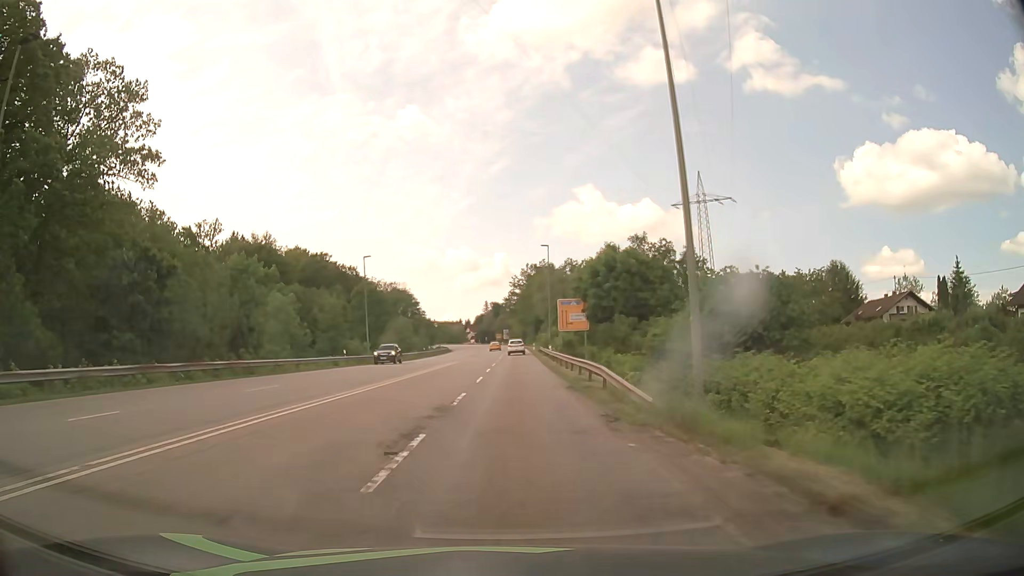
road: secondary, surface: asphalt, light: Day
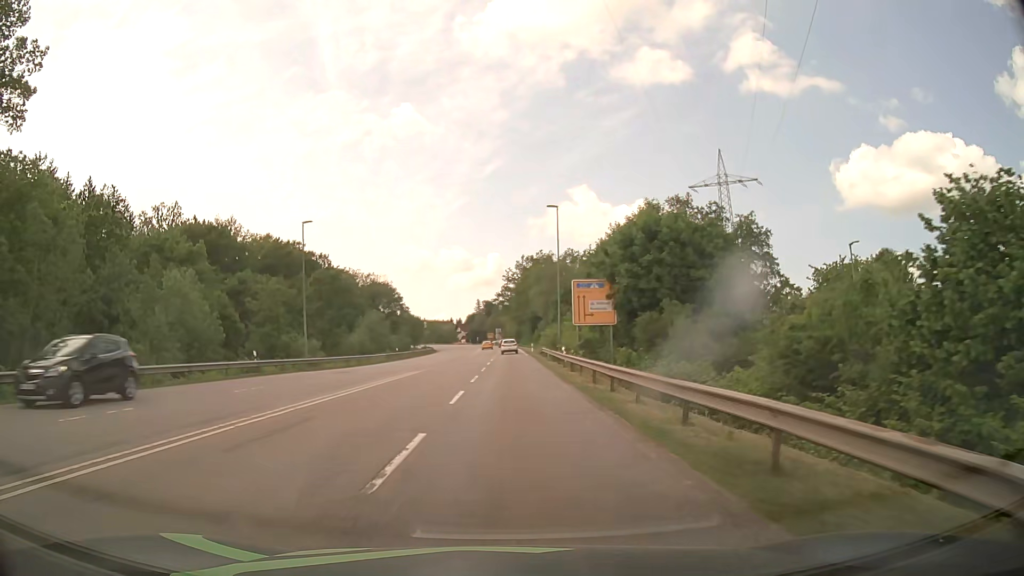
(+0.2, +18.1) m; +1°
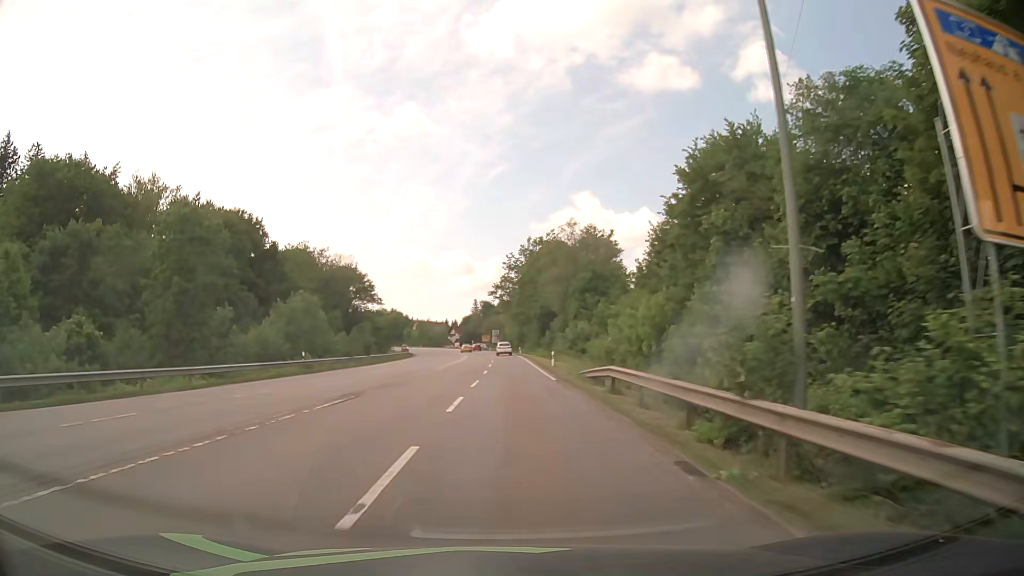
(-0.1, +36.4) m; 0°
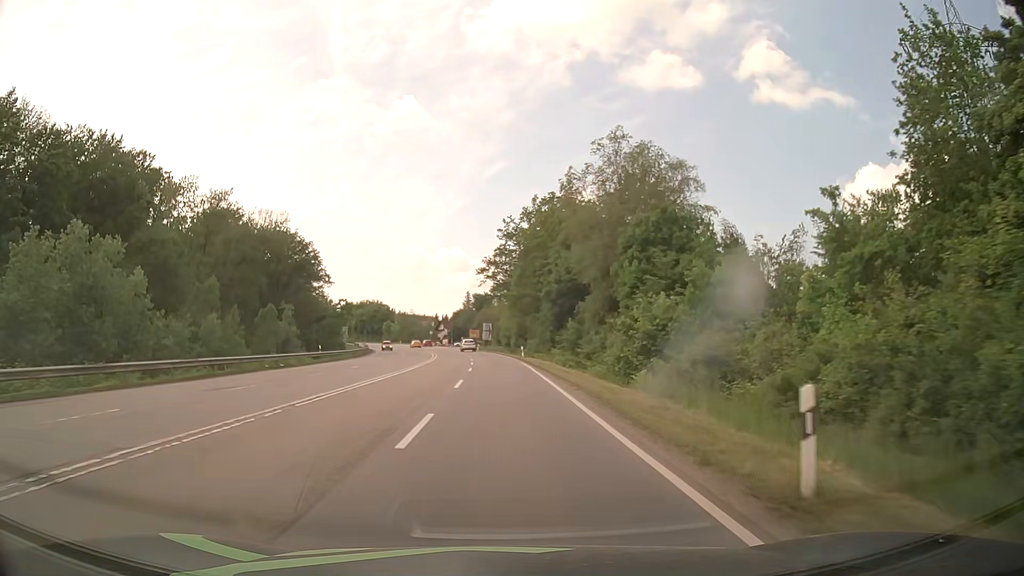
(+0.2, +36.5) m; 0°
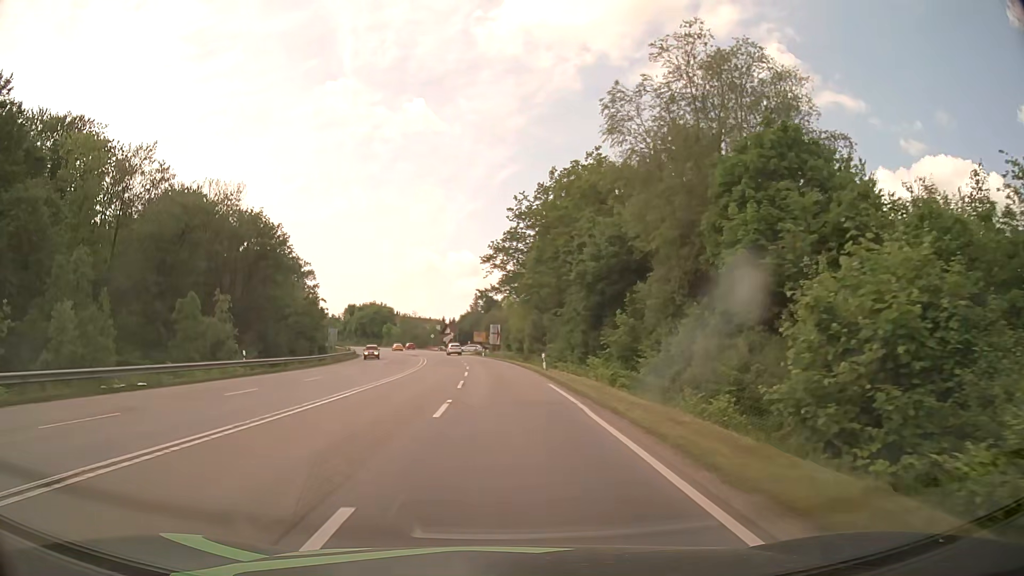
(-0.1, +18.3) m; -1°
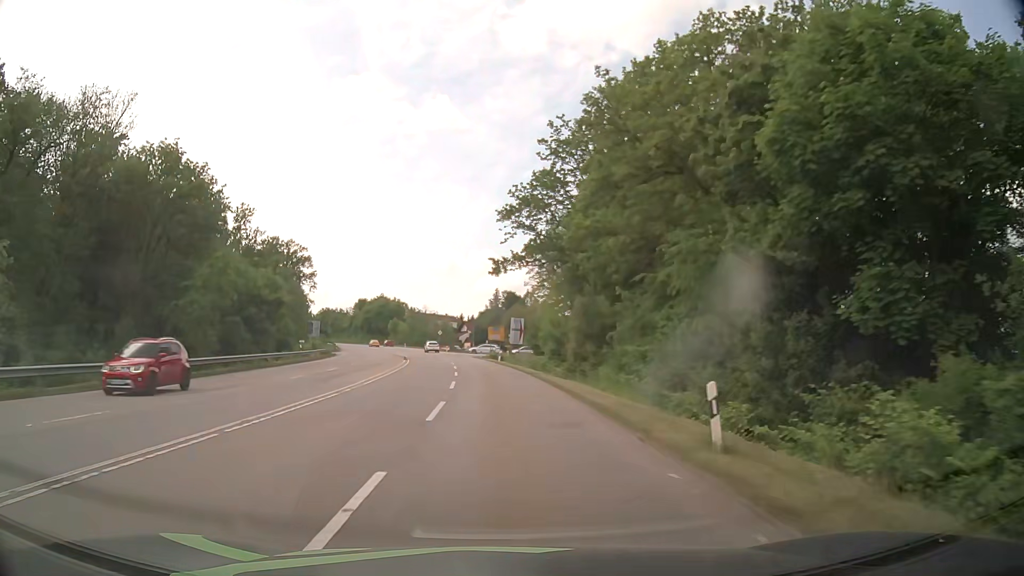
(-0.3, +27.3) m; -2°
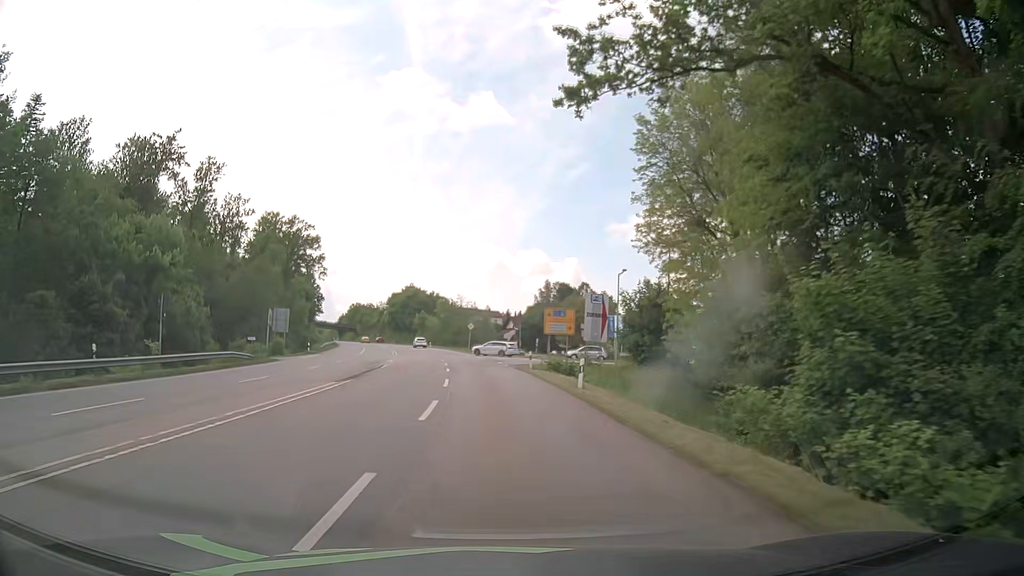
(-1.2, +36.5) m; -4°
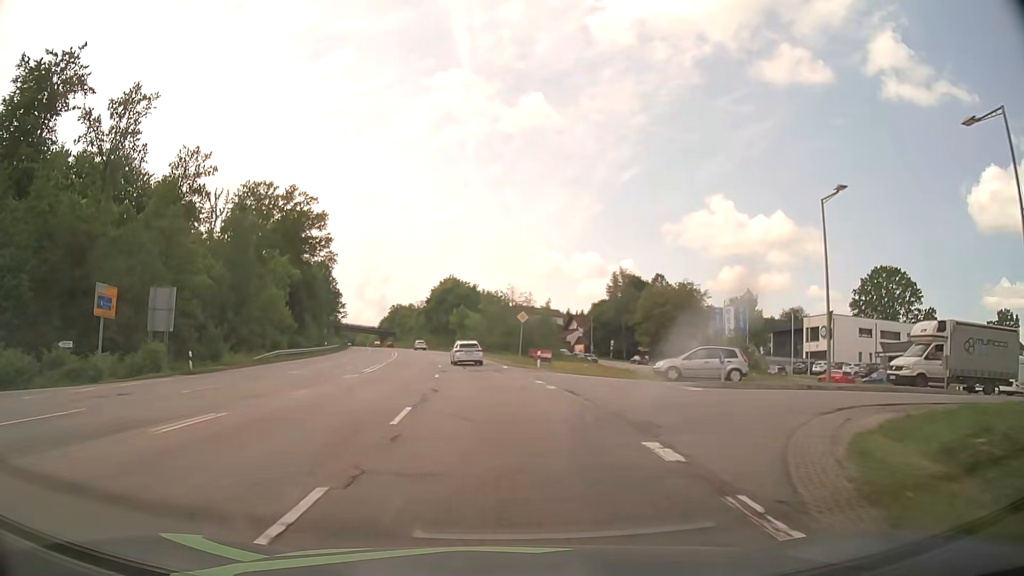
(-1.6, +36.5) m; -5°
(0, +10) (-1, +20) (-2, +30) (-3, +40) (-5, +50) (-7, +60) (-8, +69) (-10, +79) (-12, +89) (-14, +99) m
